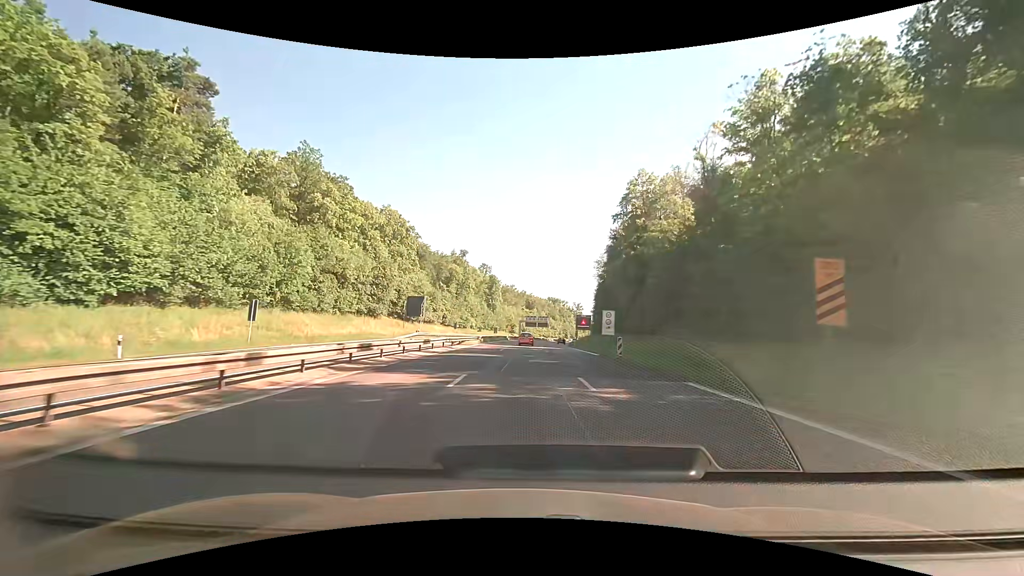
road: trunk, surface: asphalt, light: Day
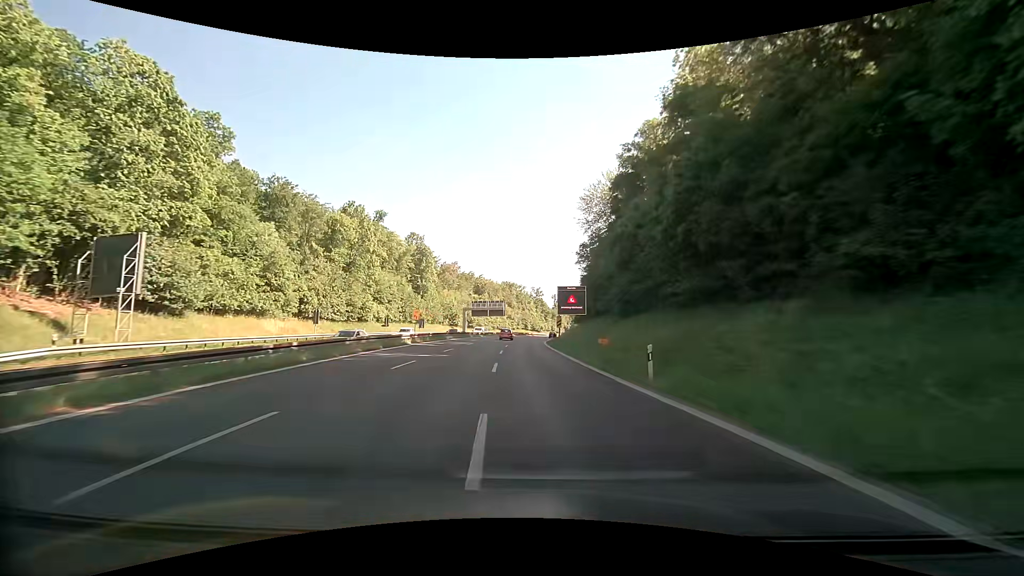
(+1.6, +57.0) m; +5°
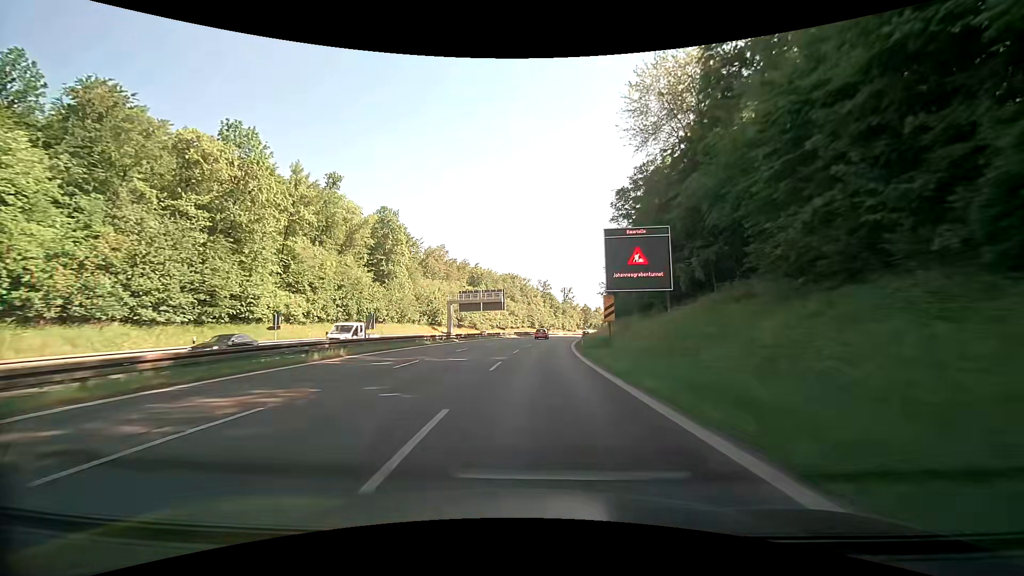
(-0.4, +35.6) m; -1°
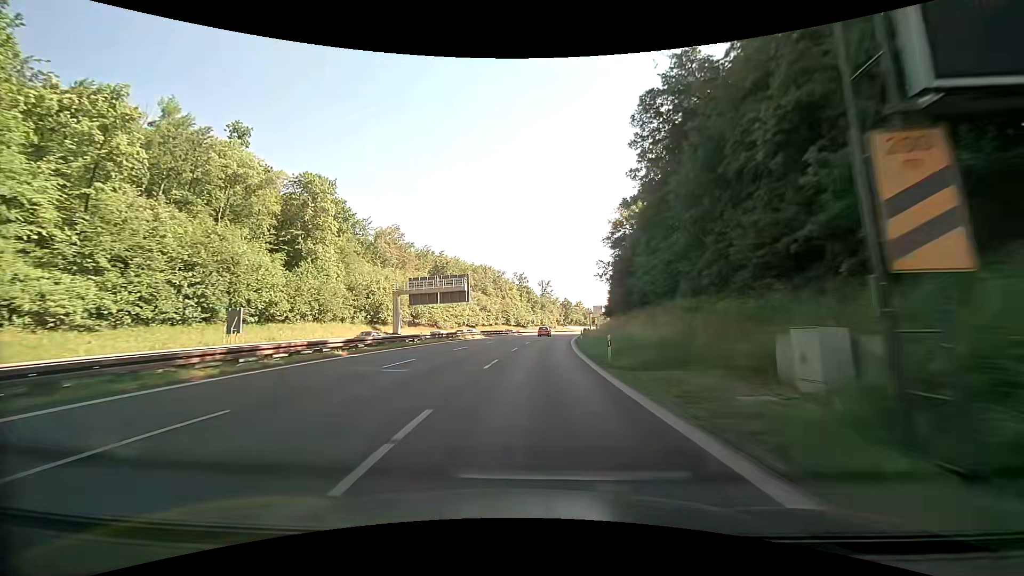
(+0.5, +24.1) m; +3°
